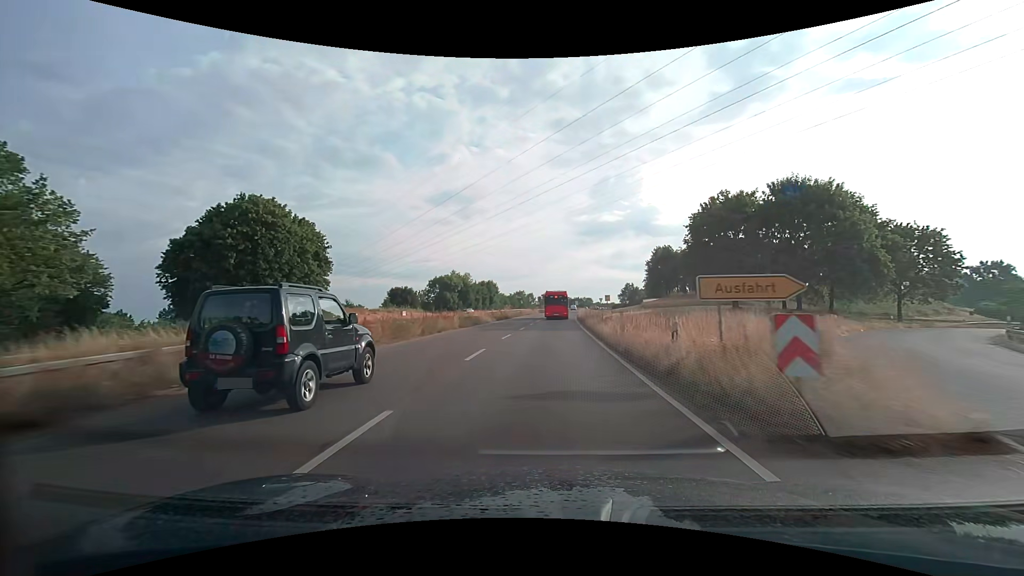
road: trunk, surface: asphalt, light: Day
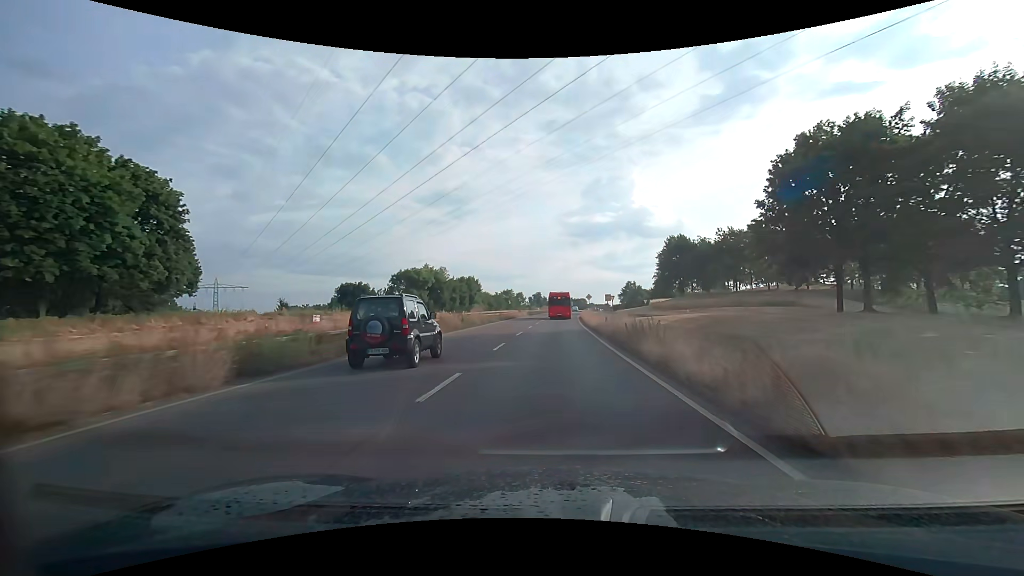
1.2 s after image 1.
(+0.2, +23.3) m; +1°
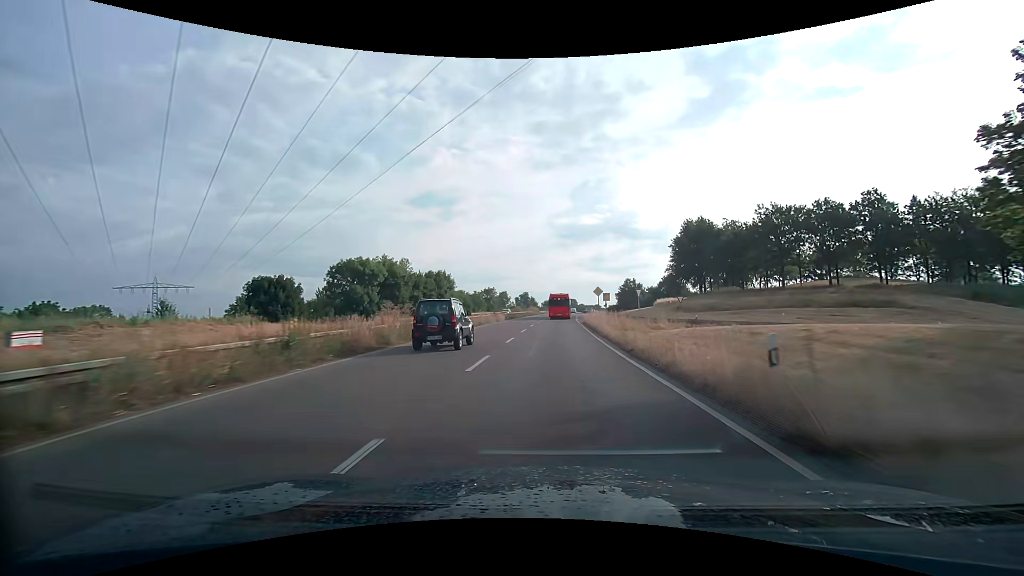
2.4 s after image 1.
(+0.3, +23.1) m; +1°
(0, +10) (0, +20) (+1, +30) (+1, +40) (+1, +50) (+2, +60) (+3, +70) (+3, +80) (+4, +90) (+5, +100) m
